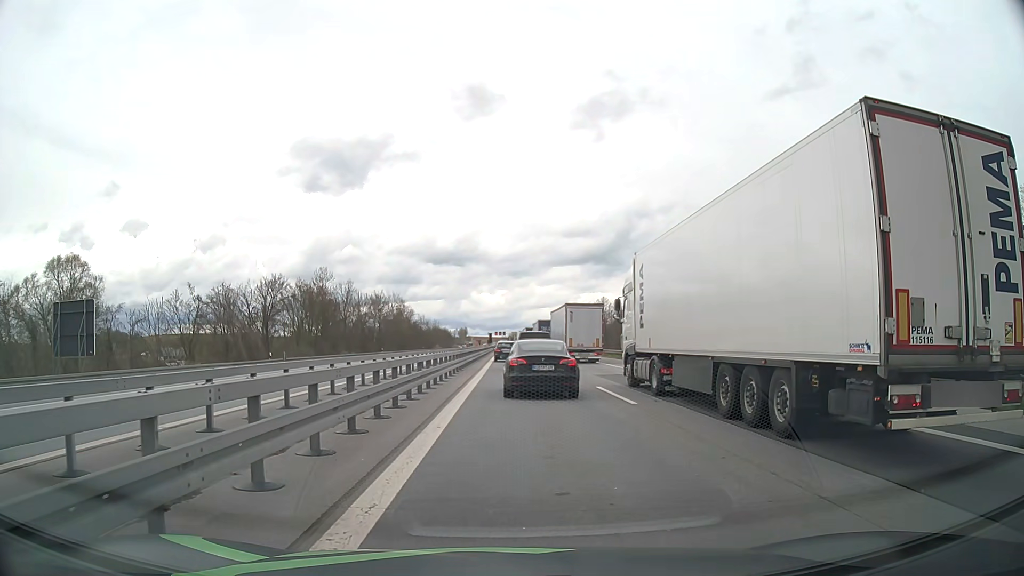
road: motorway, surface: asphalt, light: Day
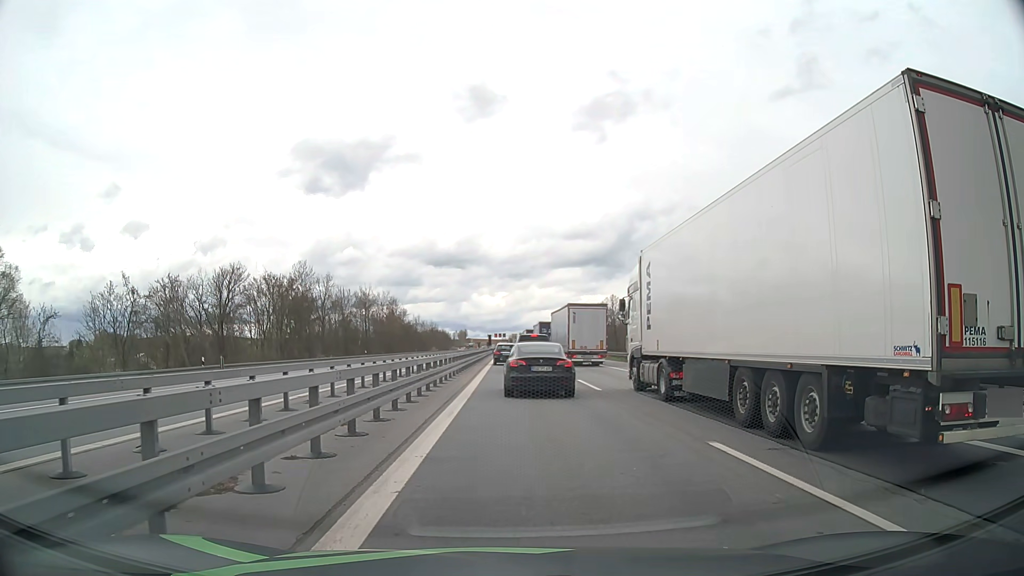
(0.0, +12.2) m; 0°
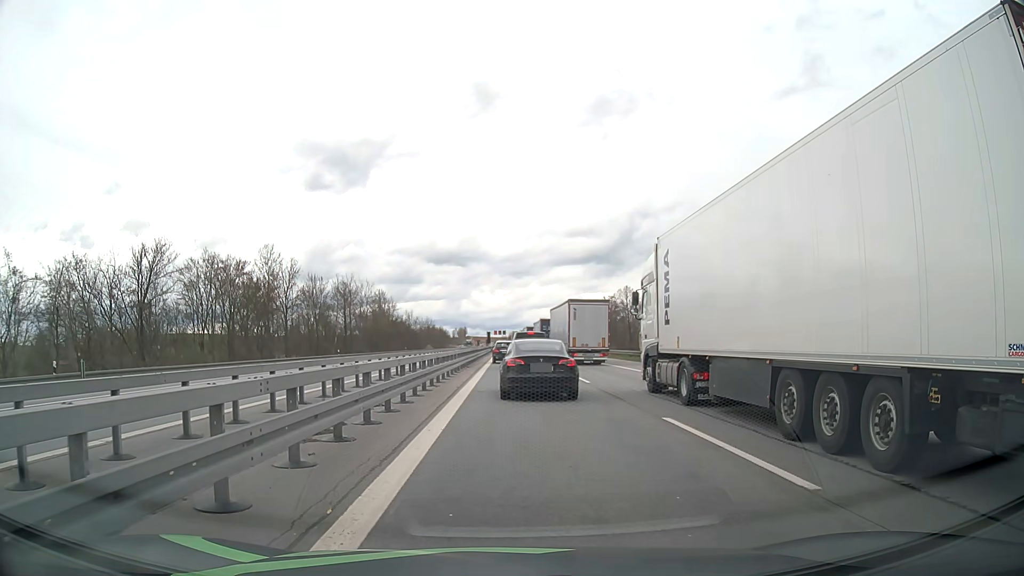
(0.0, +14.8) m; 0°
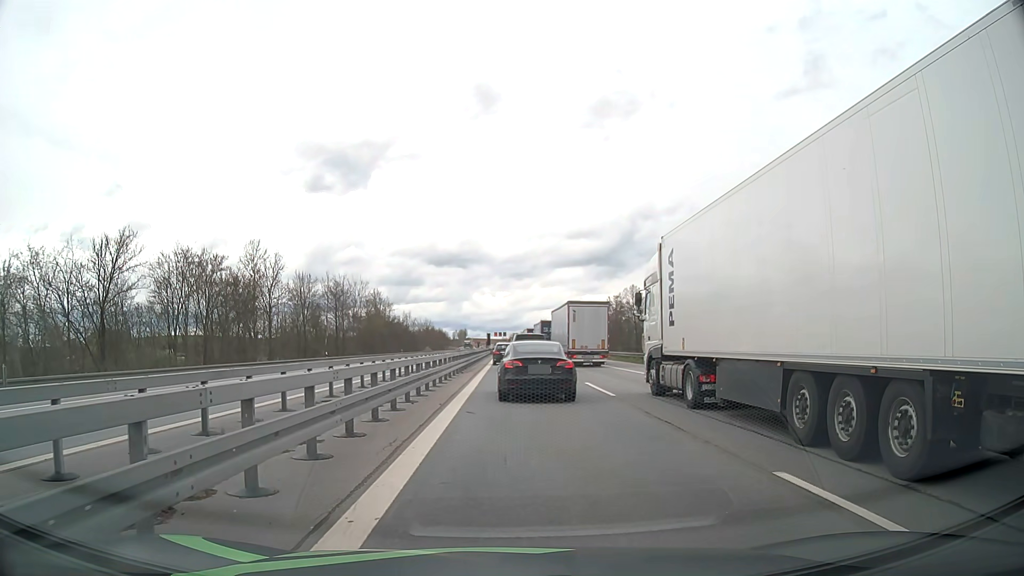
(0.0, +5.4) m; +1°
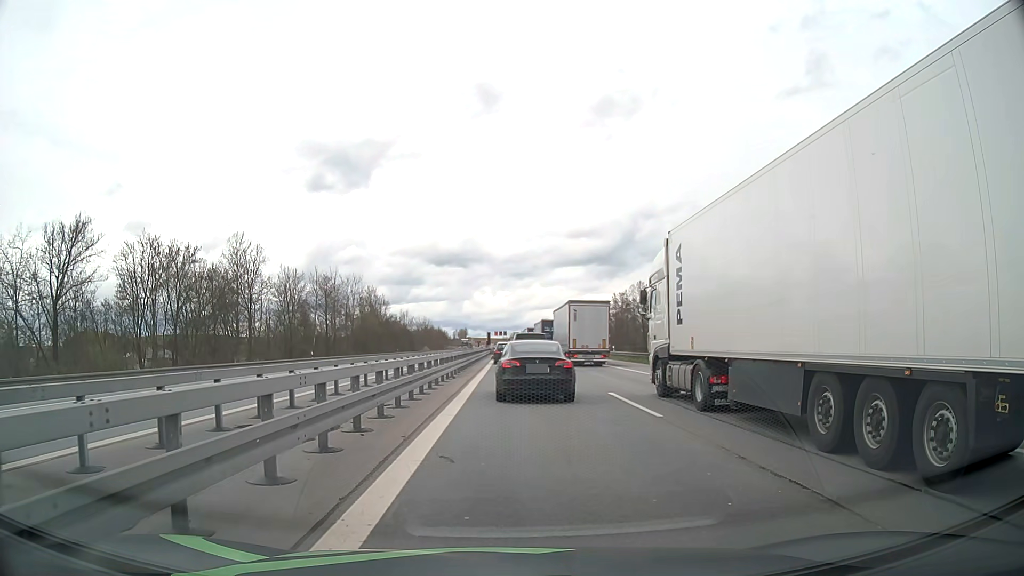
(-0.1, +5.5) m; -1°
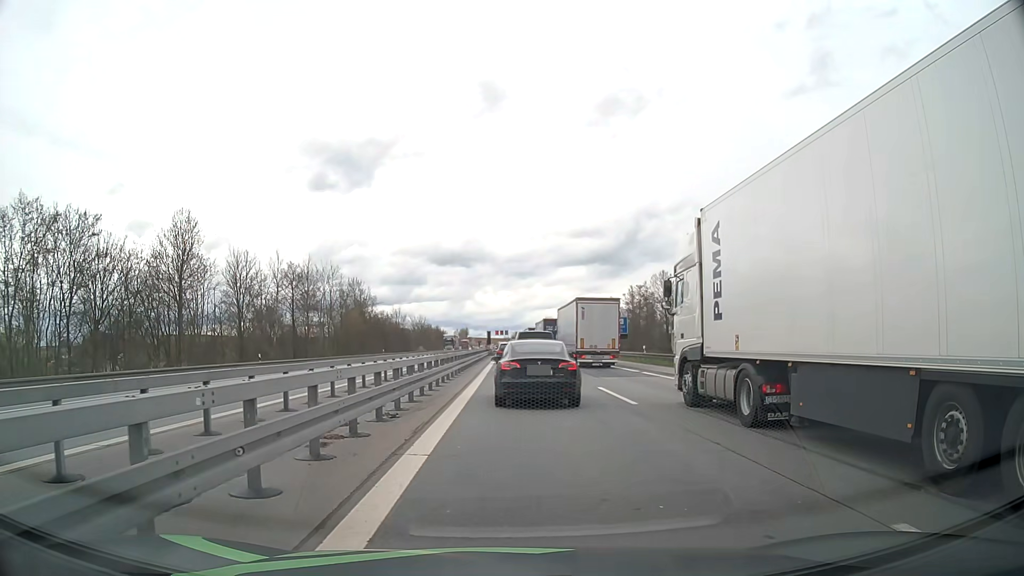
(0.0, +14.7) m; 0°
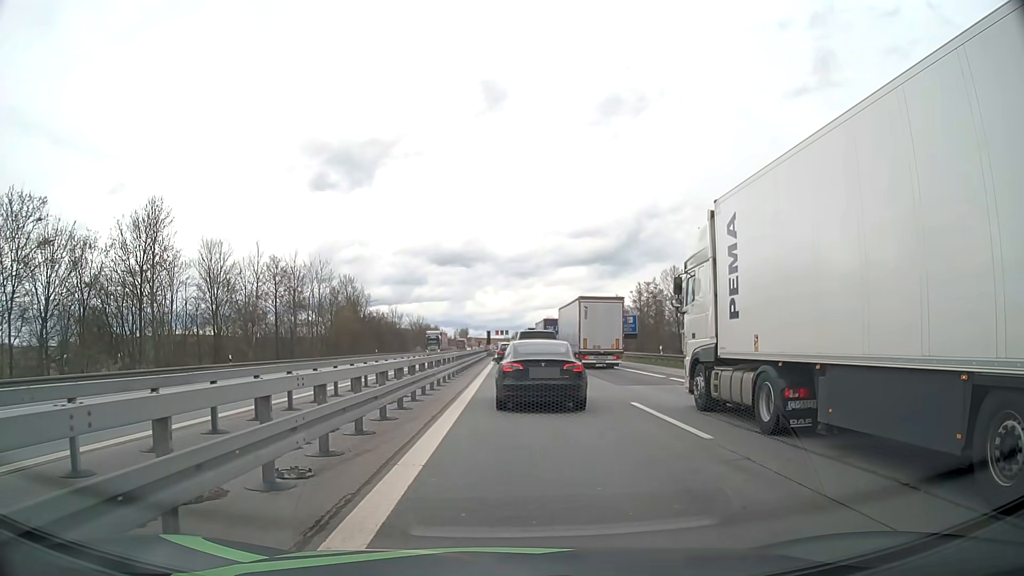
(0.0, +5.7) m; 0°
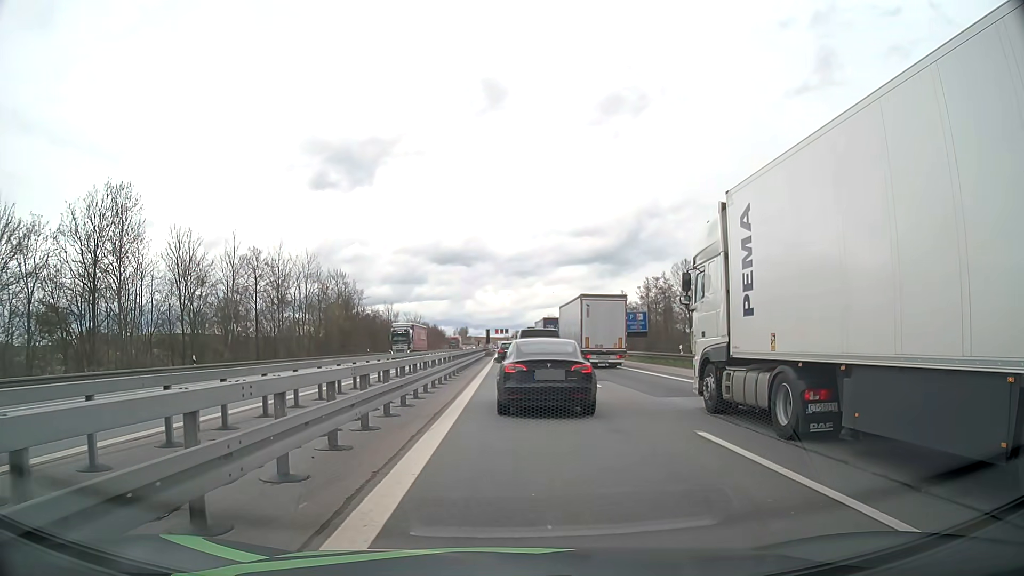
(0.0, +5.6) m; 0°
(0, +10) (0, +20) (0, +30) (0, +40) (0, +50) (0, +60) (0, +70) (-1, +80) (-1, +90) (-1, +100) m
